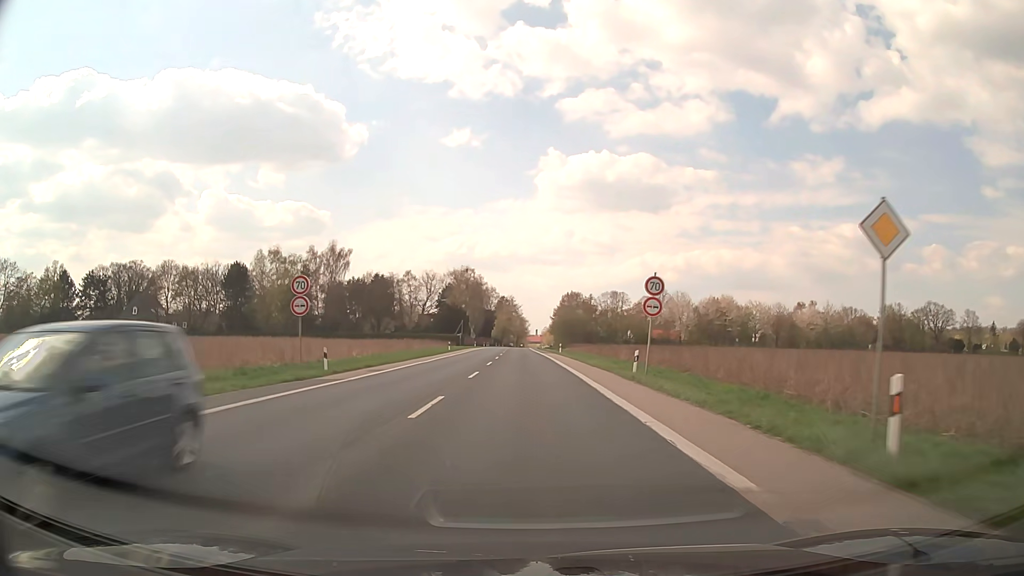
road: secondary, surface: asphalt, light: Day
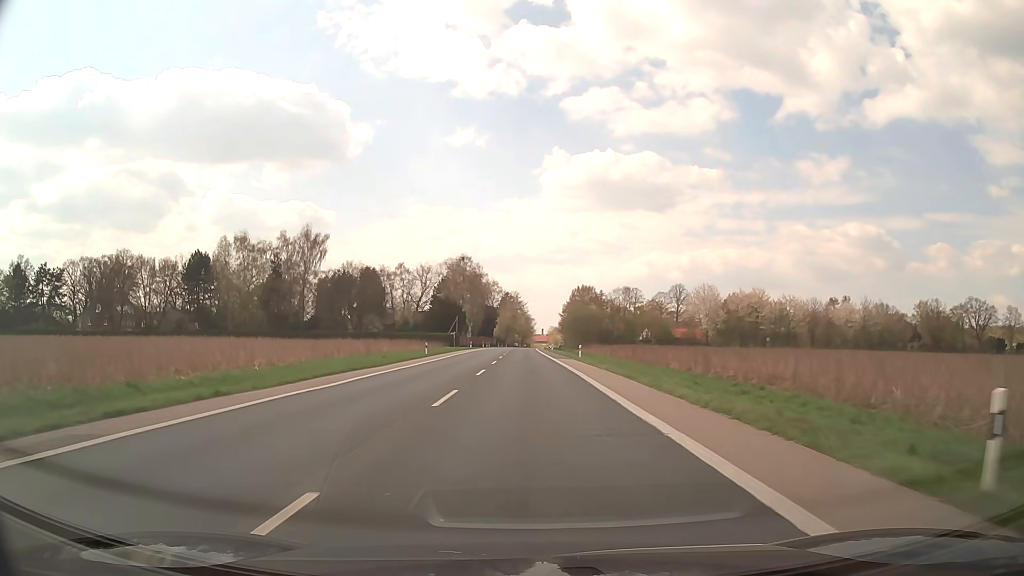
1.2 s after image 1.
(-0.1, +21.6) m; 0°
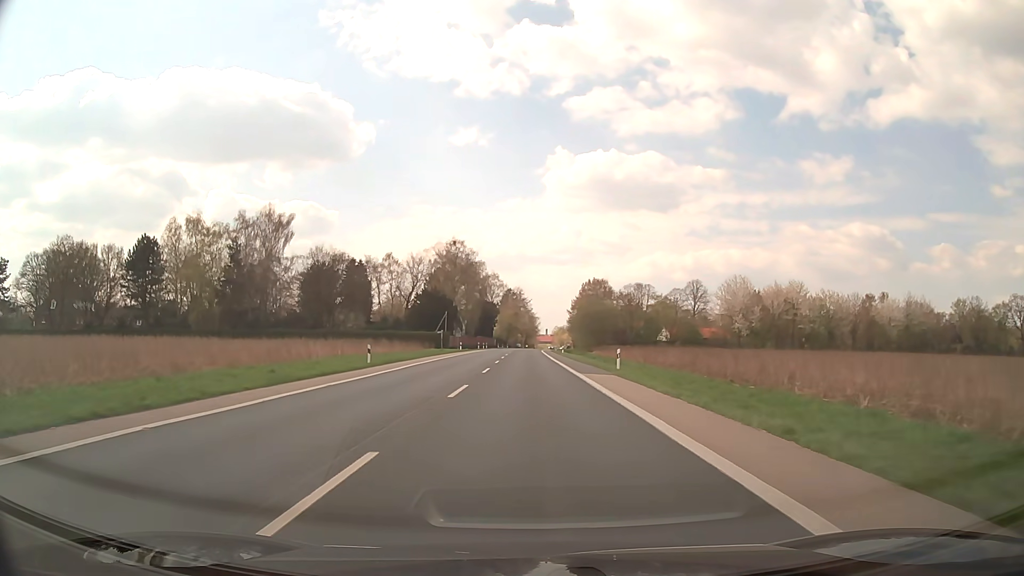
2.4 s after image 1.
(-0.1, +21.6) m; 0°
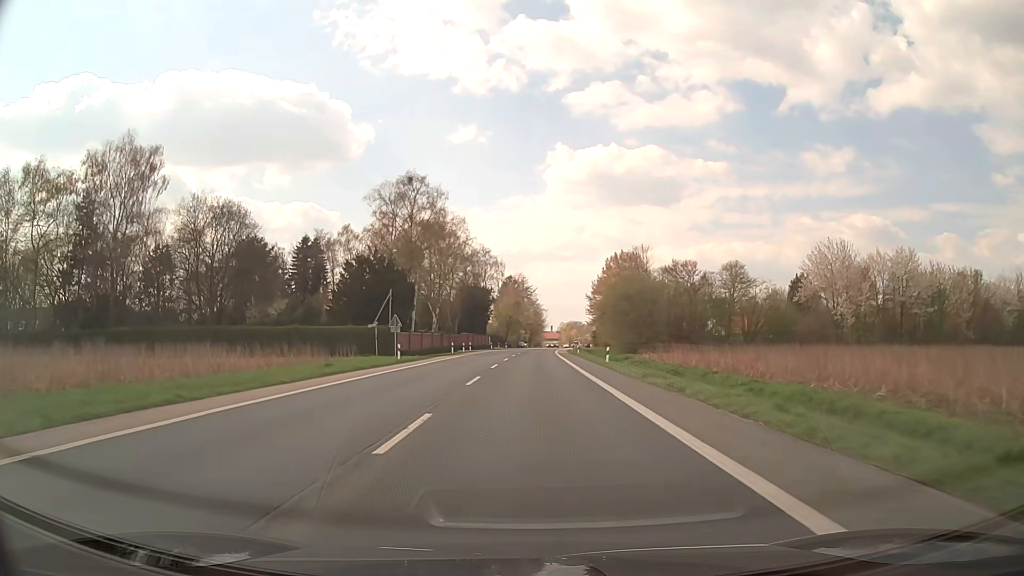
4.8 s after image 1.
(-0.1, +43.5) m; 0°
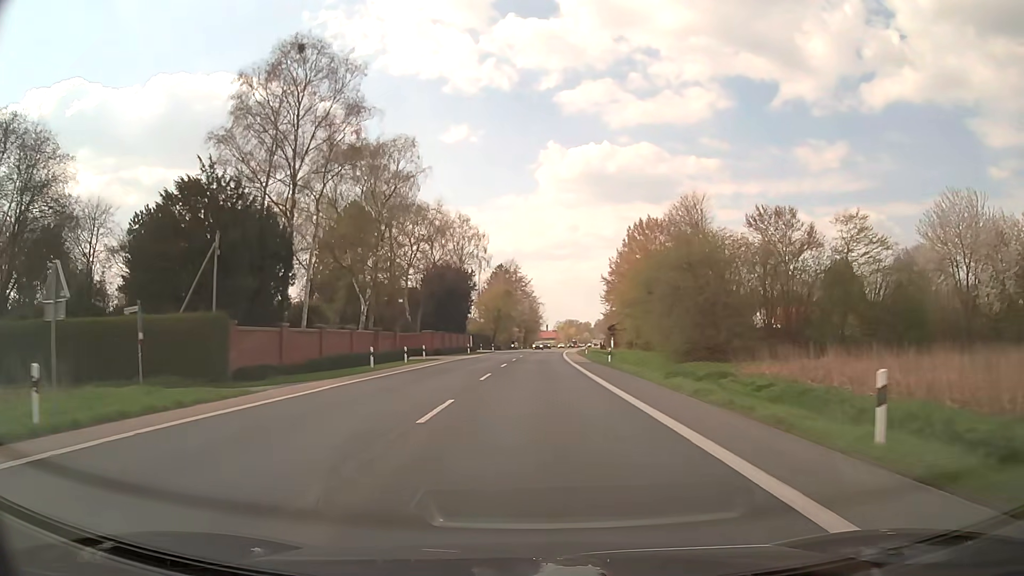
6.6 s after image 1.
(+0.1, +32.7) m; 0°
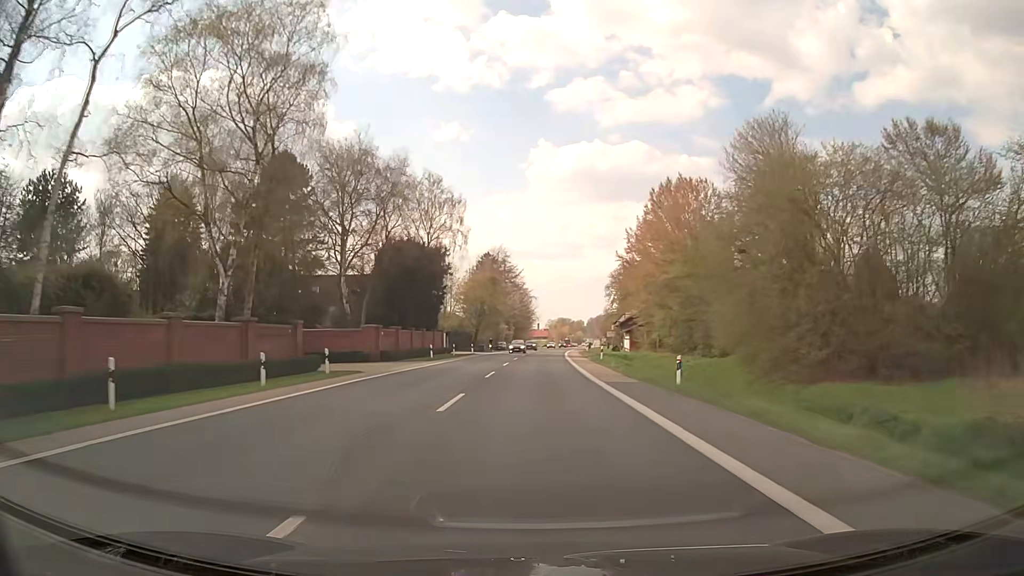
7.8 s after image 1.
(+0.1, +21.8) m; +1°
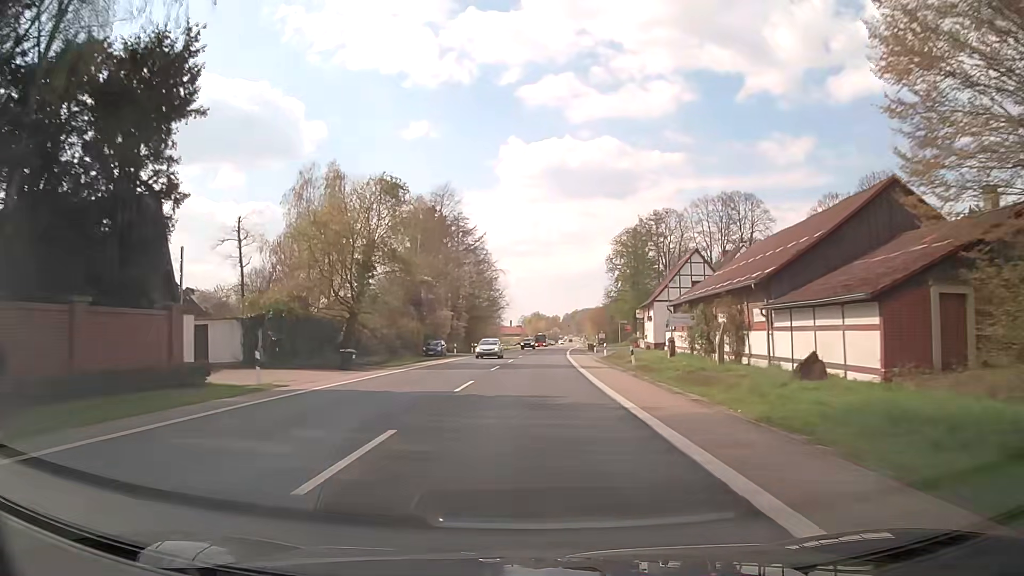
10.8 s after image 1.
(+1.2, +54.5) m; +2°
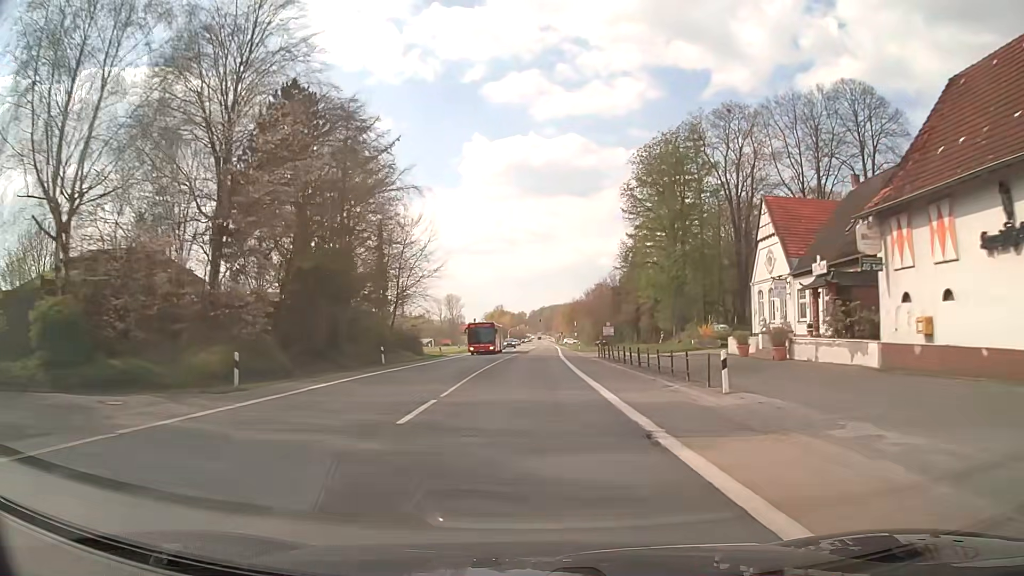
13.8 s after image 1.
(+1.4, +54.5) m; +3°
(0, +10) (0, +20) (0, +30) (0, +40) (+1, +50) (+1, +60) (+1, +70) (+1, +80) (+2, +90) (+2, +100) m
